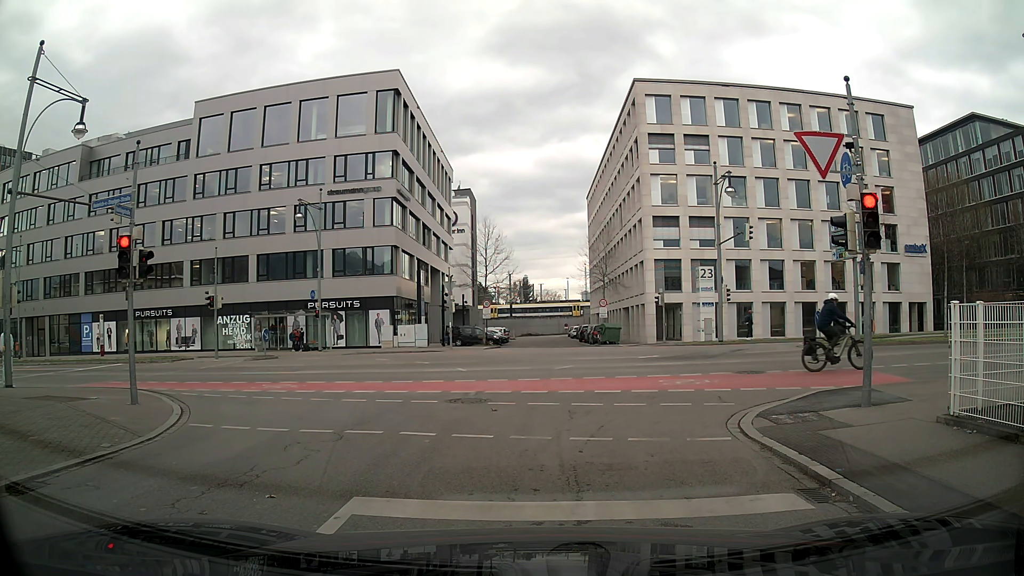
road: residential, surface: asphalt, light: Day
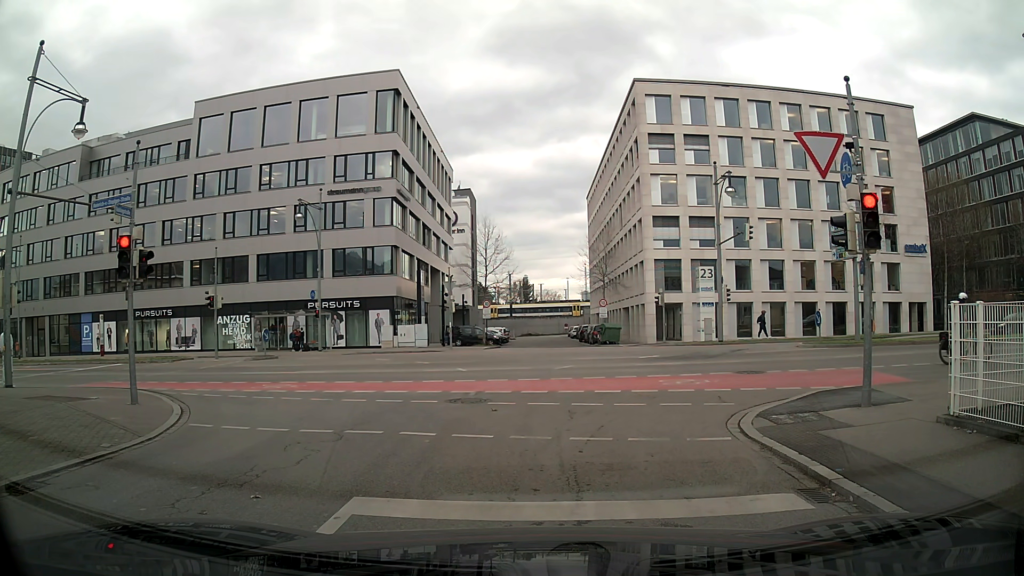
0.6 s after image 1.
(0.0, 0.0) m; 0°
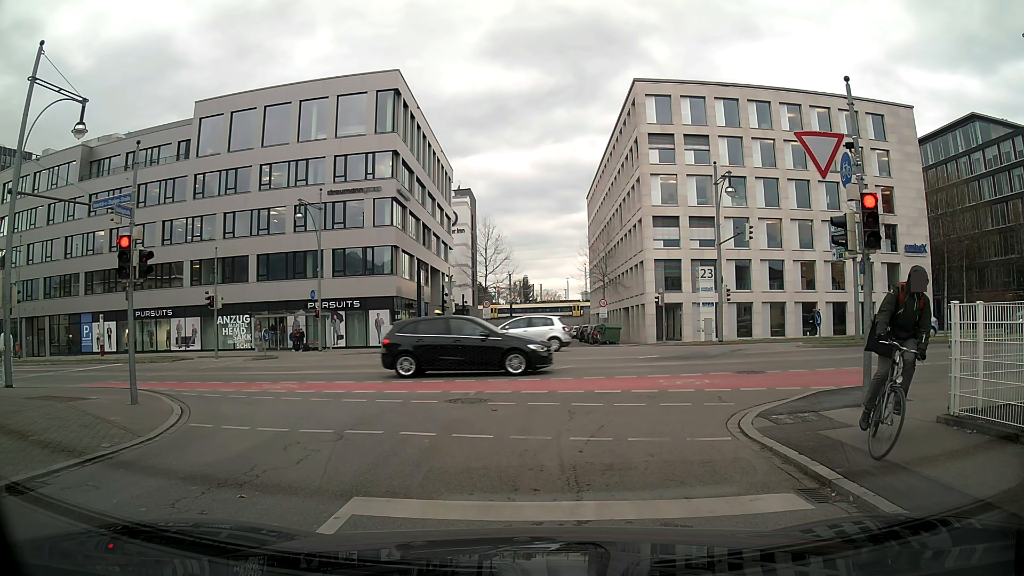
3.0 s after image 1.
(0.0, 0.0) m; 0°
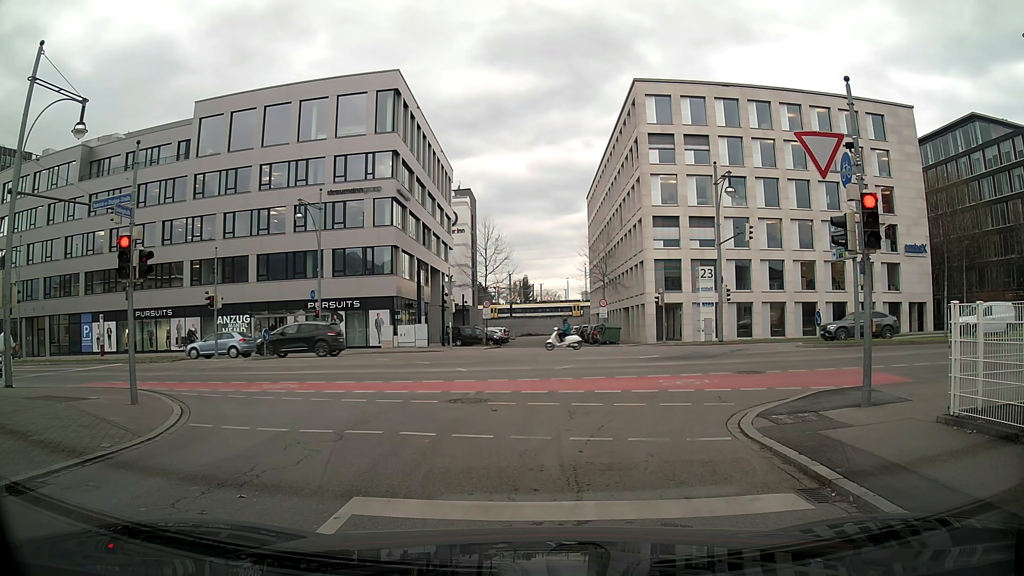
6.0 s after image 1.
(0.0, 0.0) m; 0°
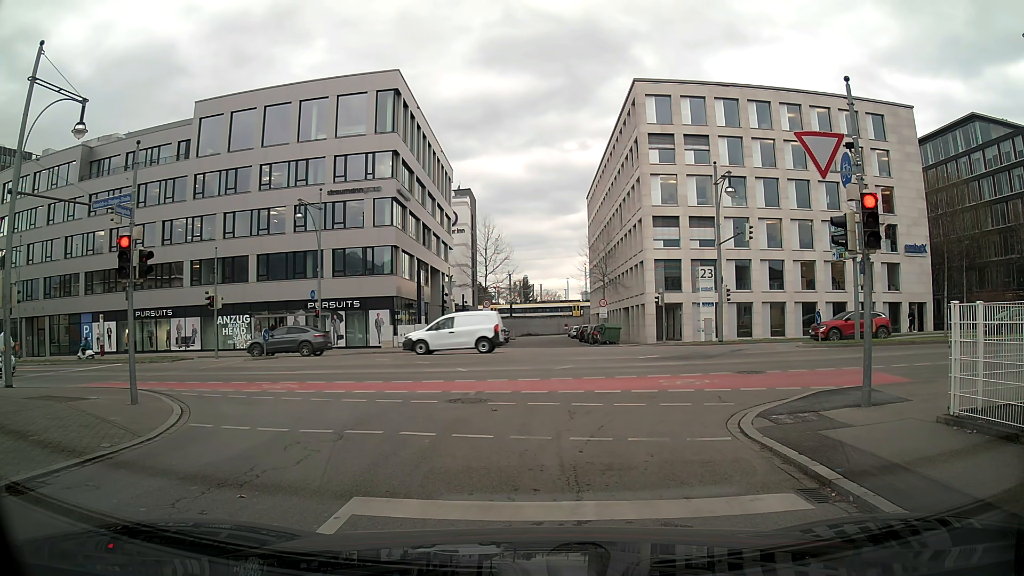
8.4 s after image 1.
(0.0, 0.0) m; 0°
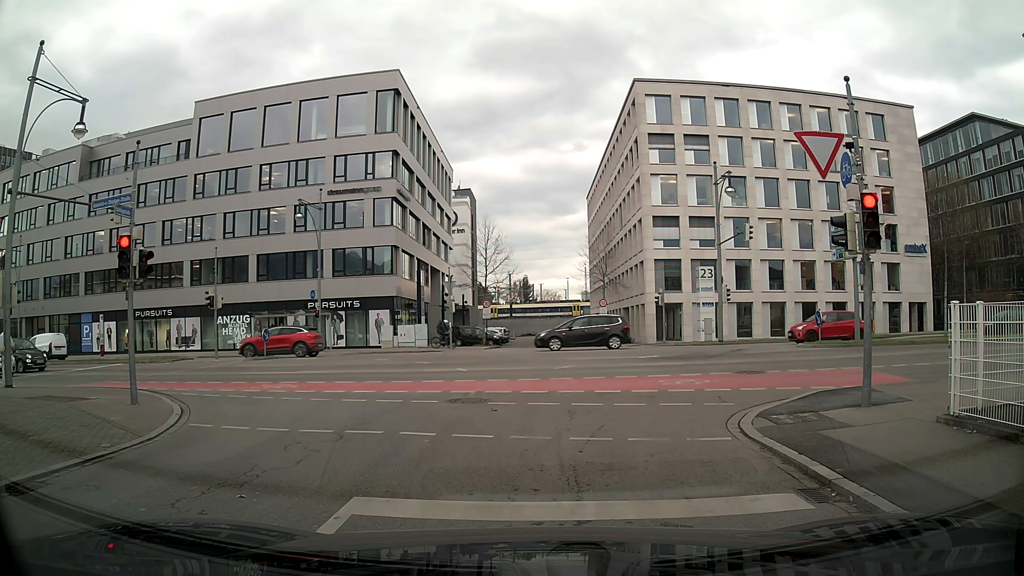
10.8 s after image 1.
(0.0, 0.0) m; 0°
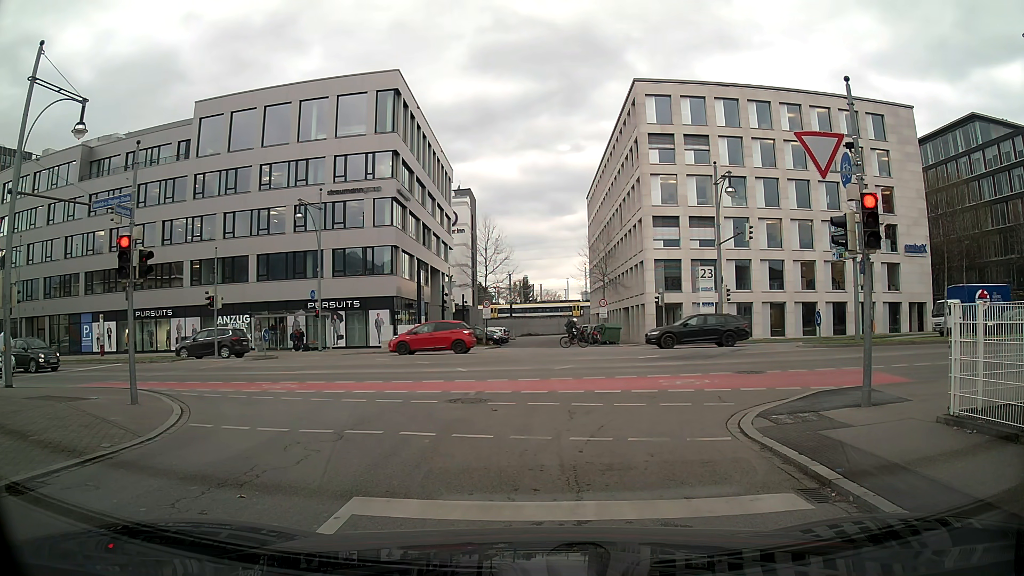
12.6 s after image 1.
(0.0, 0.0) m; 0°
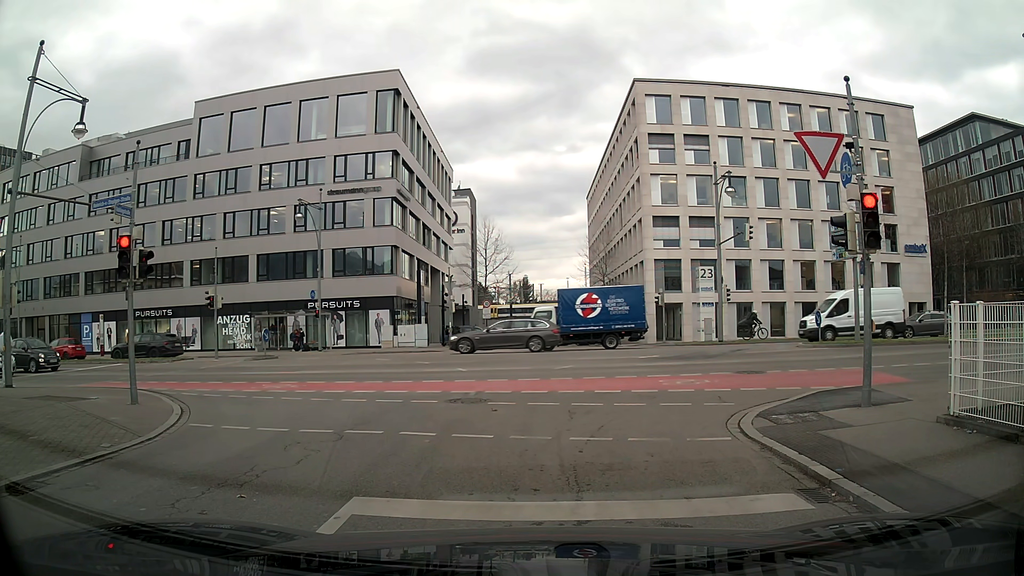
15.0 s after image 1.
(0.0, 0.0) m; 0°
